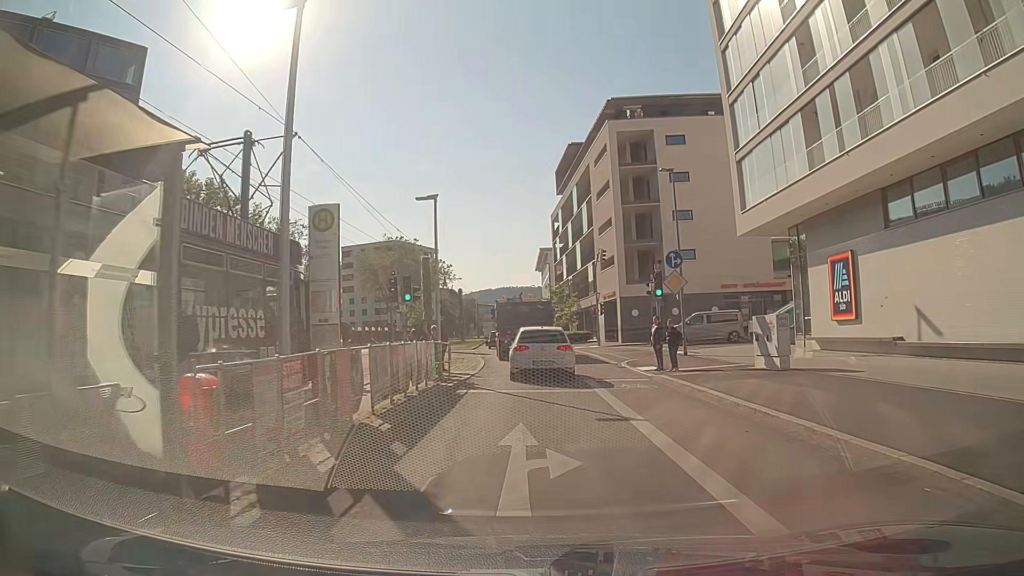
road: secondary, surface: asphalt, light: Day
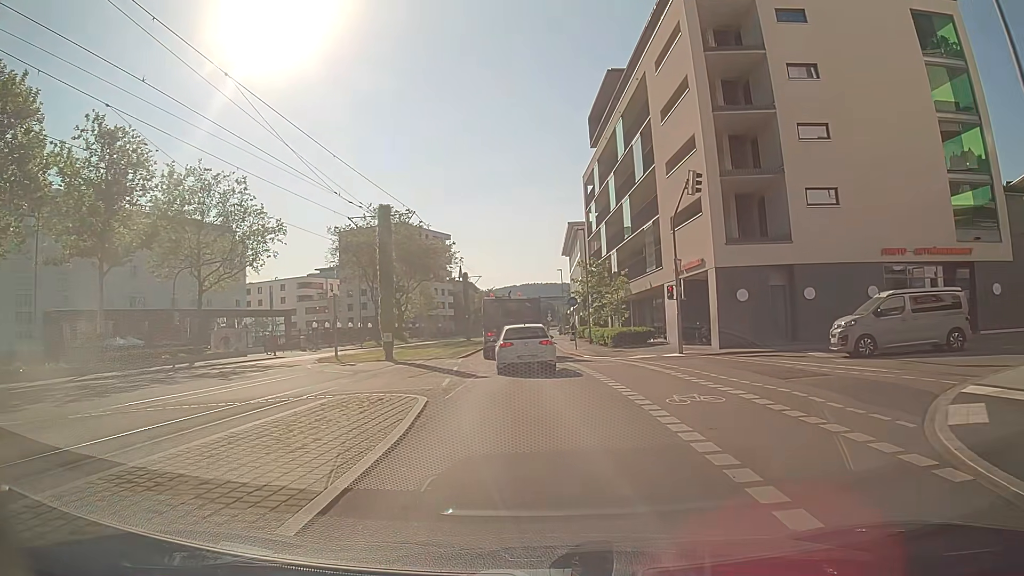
(-0.2, +22.1) m; -1°
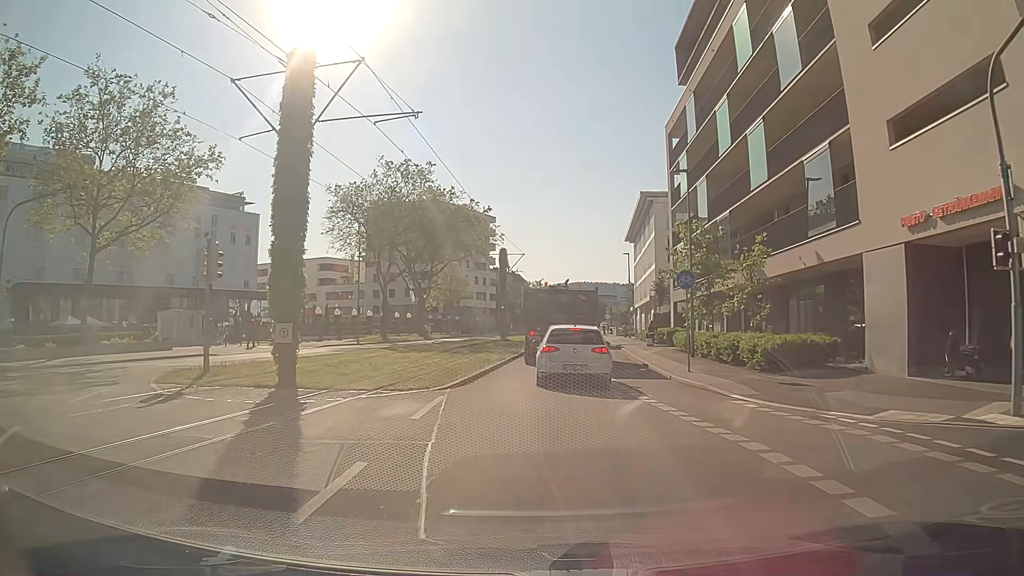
(-1.0, +18.8) m; -5°
(0, +10) (0, +20) (+1, +30) (+1, +40) (+2, +50) (+3, +60) (+3, +70) (+4, +80) (+6, +90) (+7, +100) m
